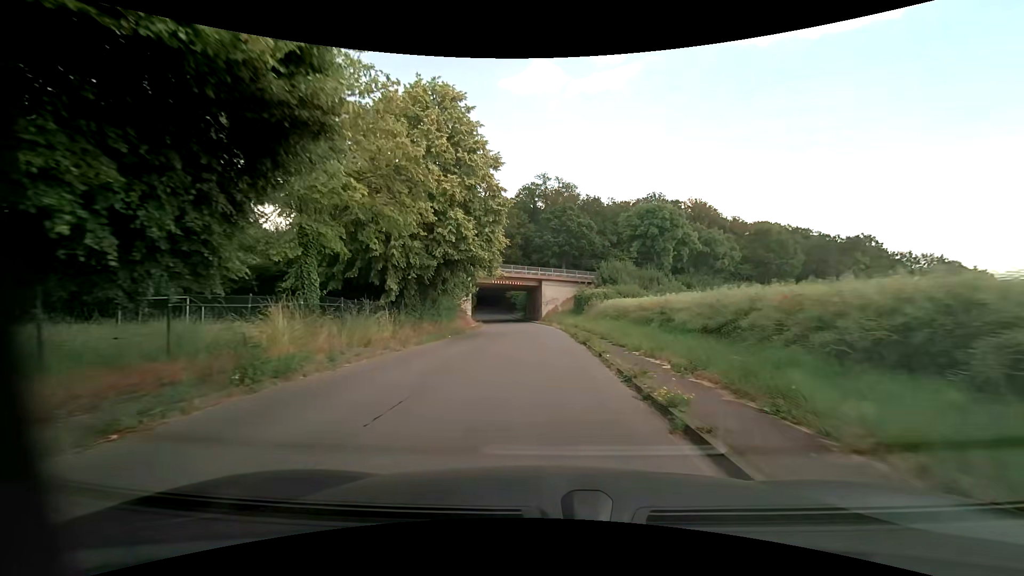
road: unclassified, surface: asphalt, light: Day
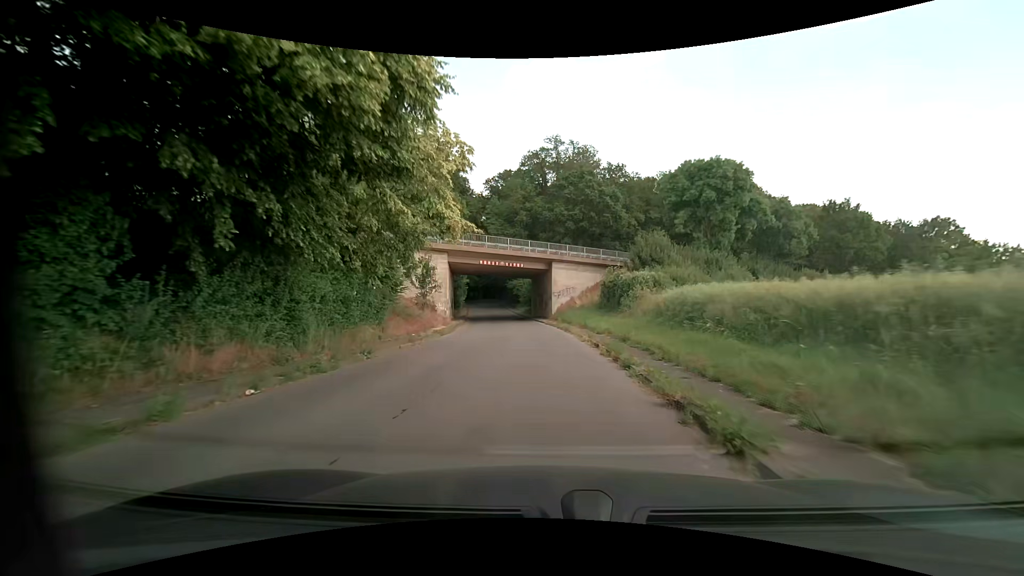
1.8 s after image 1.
(-0.1, +18.9) m; -1°
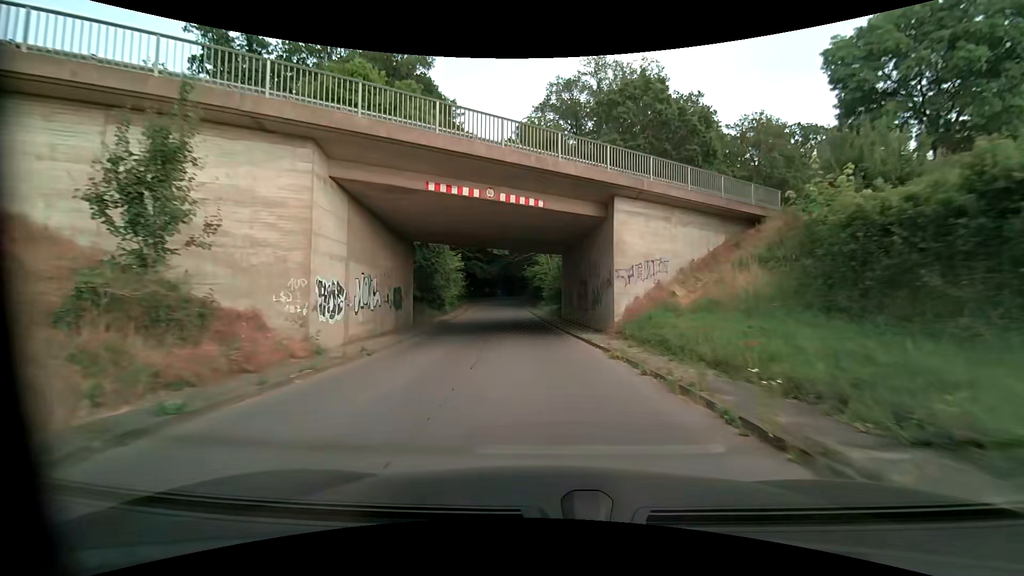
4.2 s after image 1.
(-0.9, +26.0) m; -4°
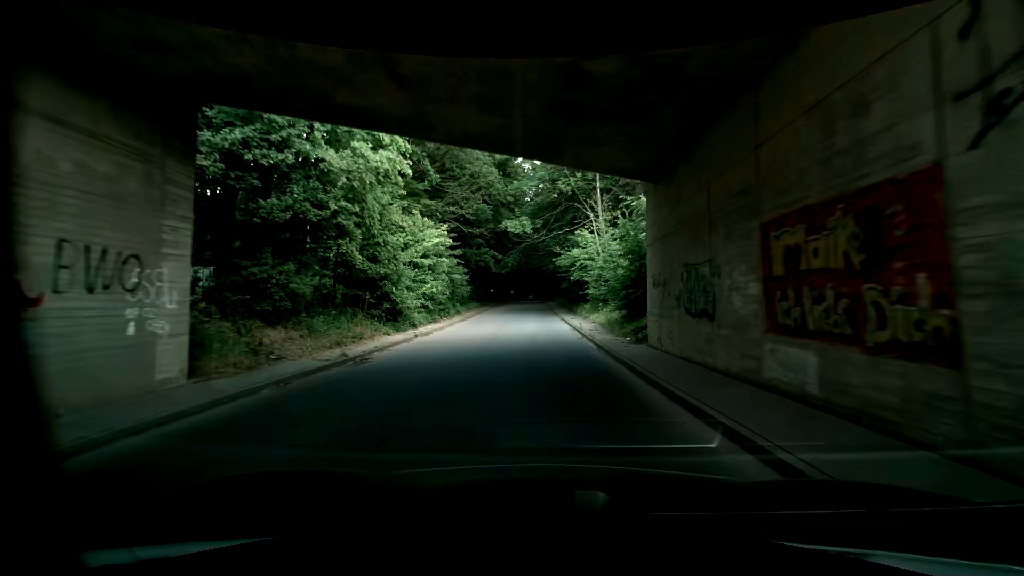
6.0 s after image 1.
(-0.4, +19.9) m; -1°
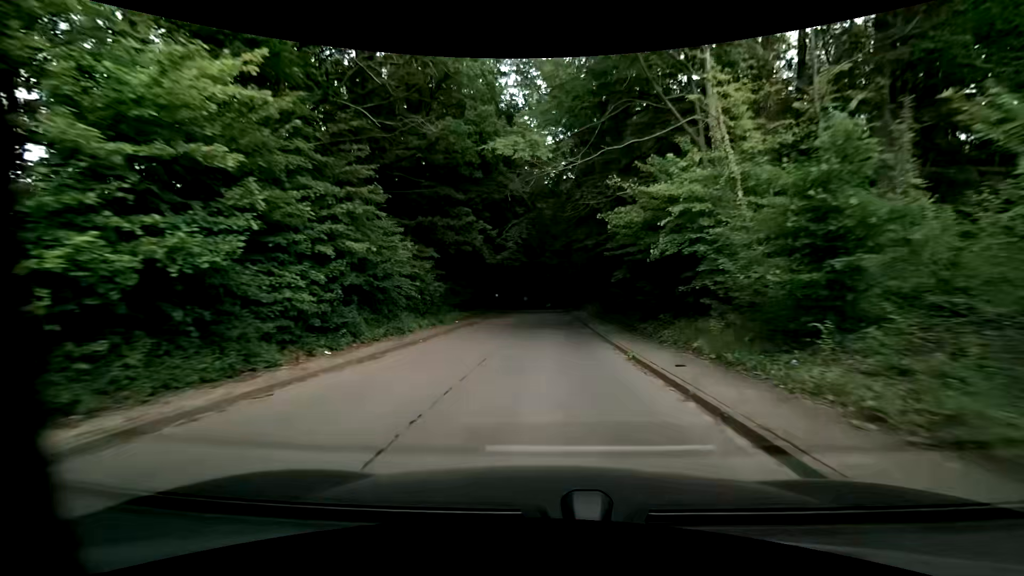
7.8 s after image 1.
(-1.6, +20.1) m; -3°
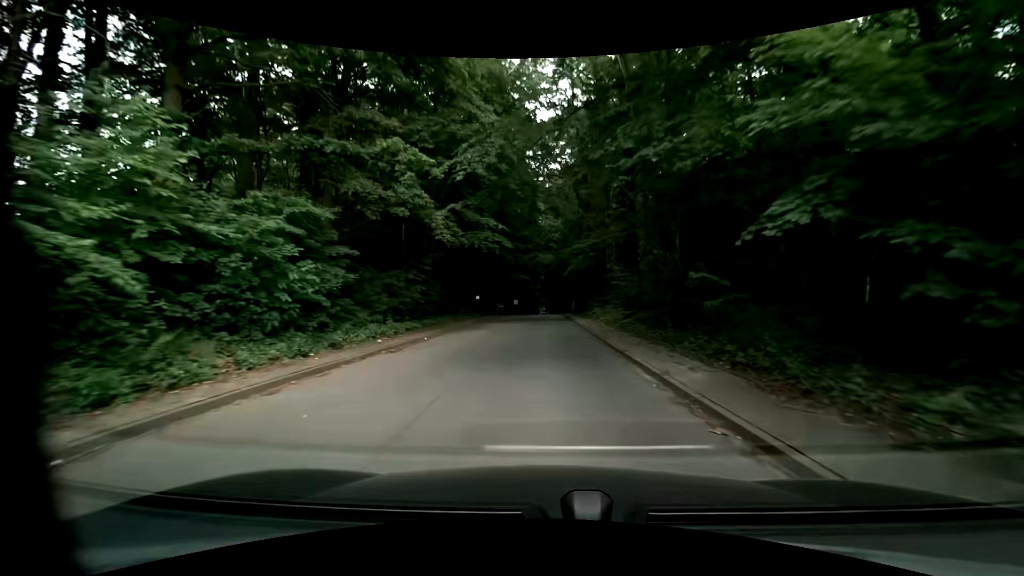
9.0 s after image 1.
(-0.3, +13.2) m; -2°
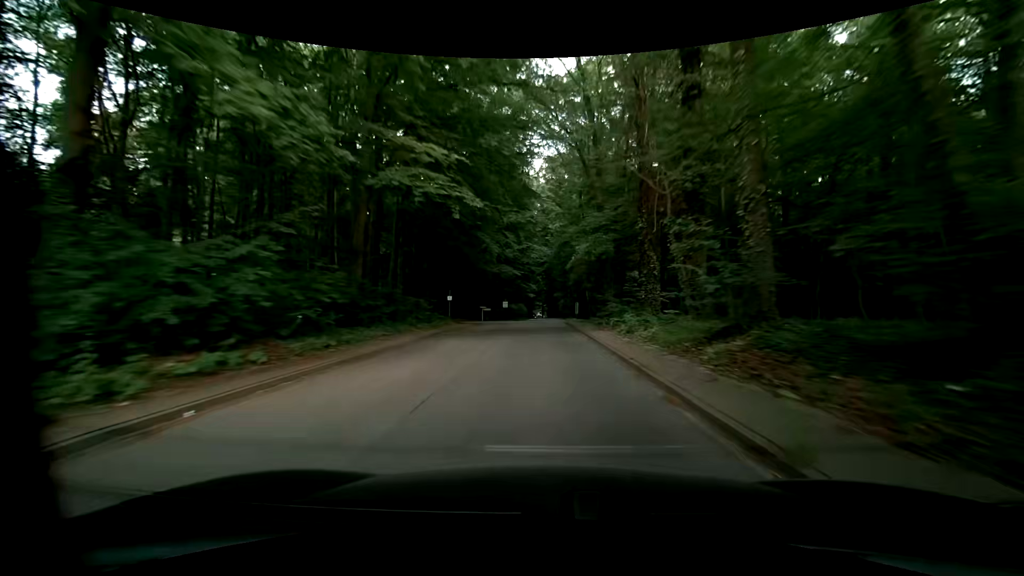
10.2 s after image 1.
(+0.1, +12.8) m; +1°
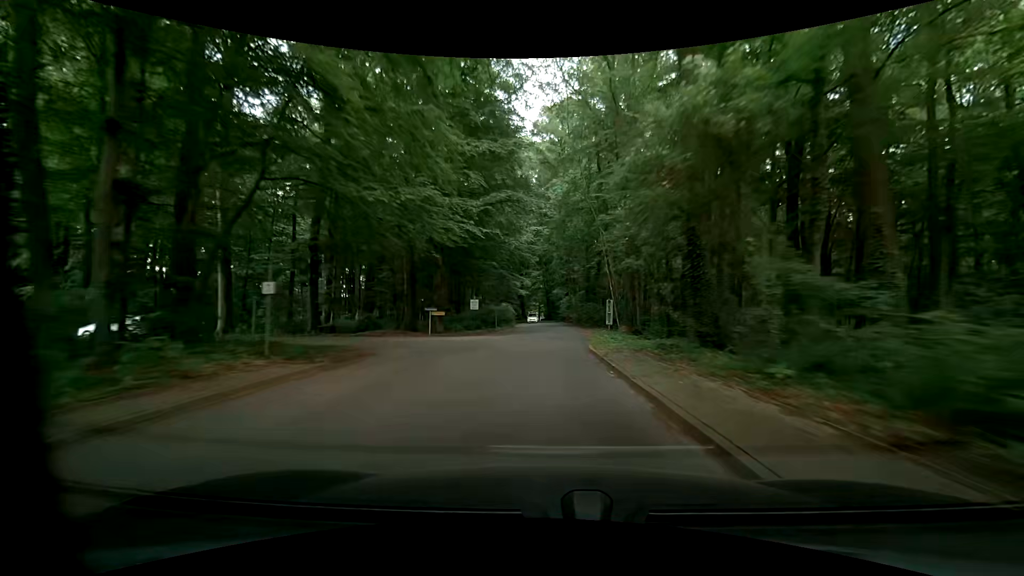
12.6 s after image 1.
(+0.5, +23.5) m; +3°
(0, +10) (0, +20) (0, +30) (0, +40) (0, +50) (0, +60) (0, +70) (-1, +80) (-1, +90) (-1, +100) m
